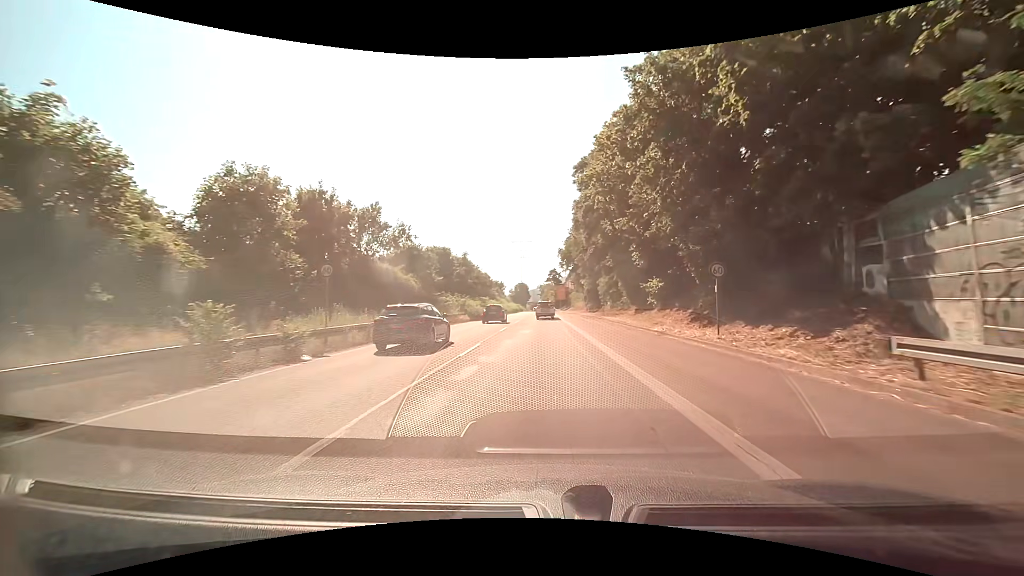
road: trunk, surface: asphalt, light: Day
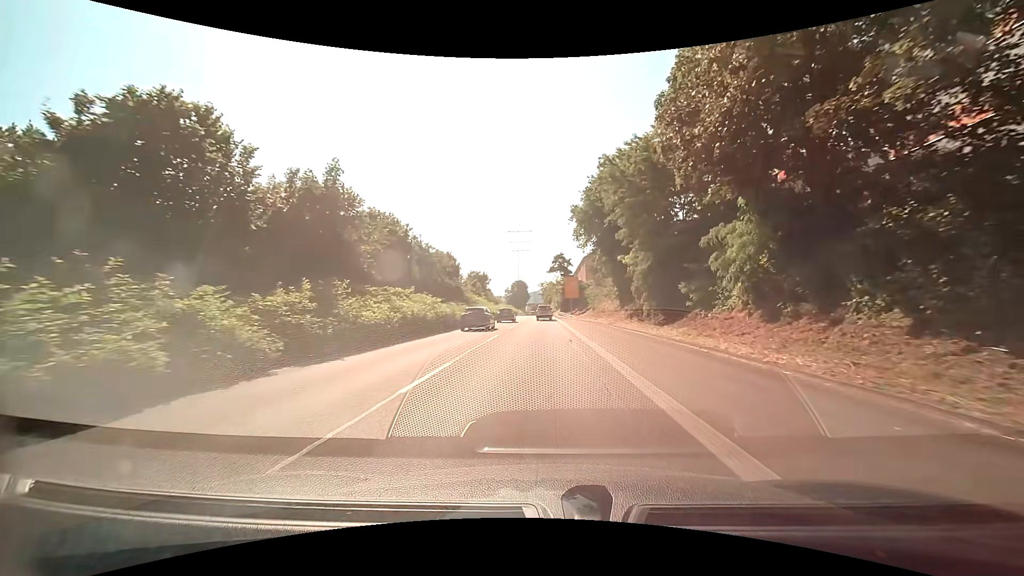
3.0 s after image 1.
(-0.3, +41.5) m; -1°
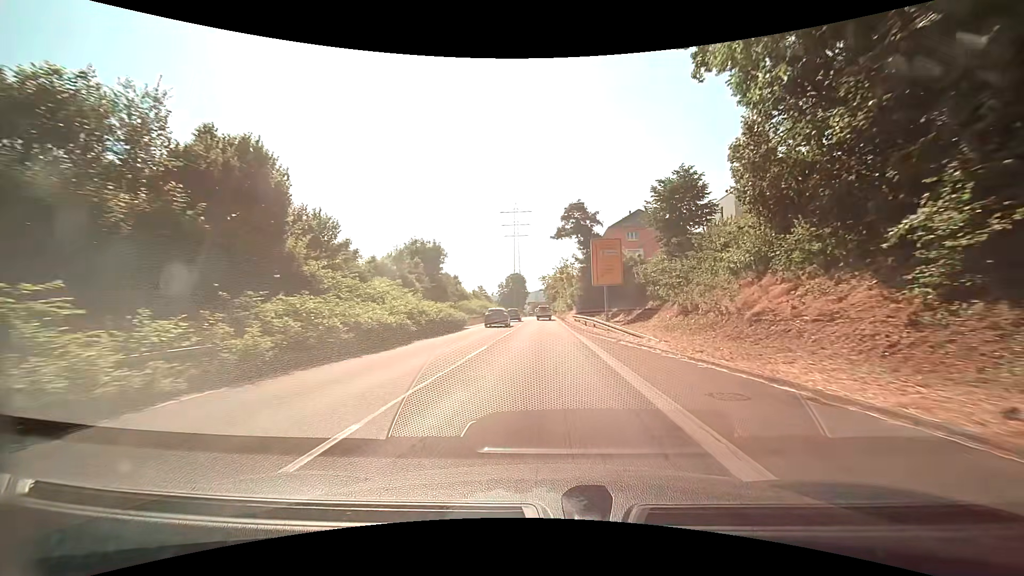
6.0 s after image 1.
(+0.3, +42.4) m; 0°
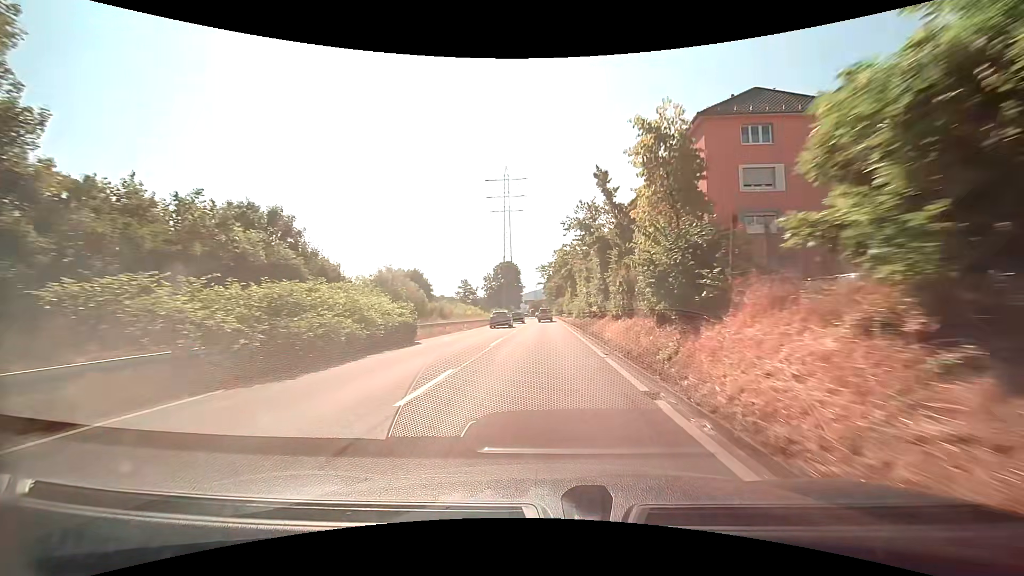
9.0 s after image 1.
(0.0, +43.1) m; 0°
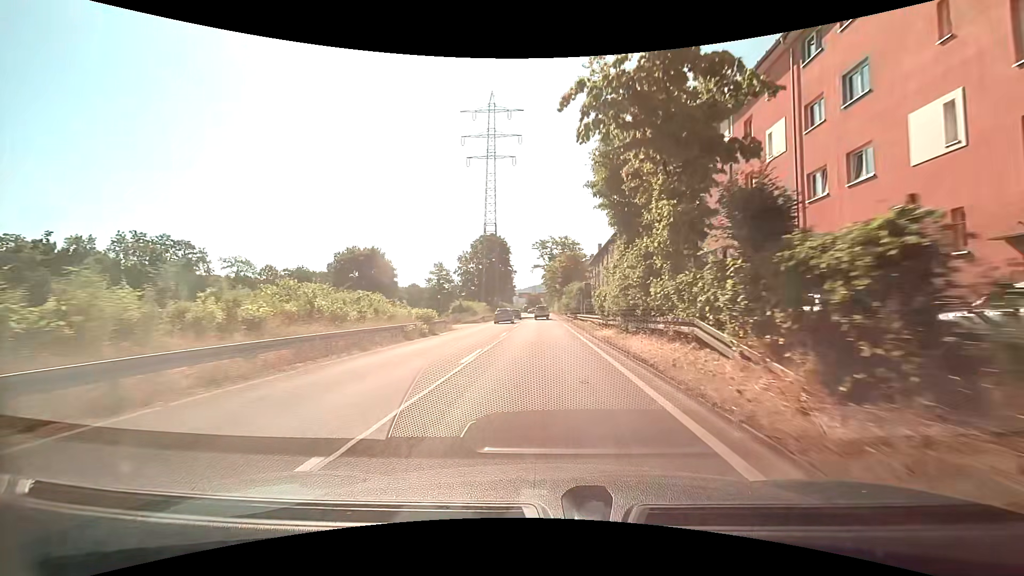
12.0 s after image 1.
(+0.1, +42.3) m; 0°
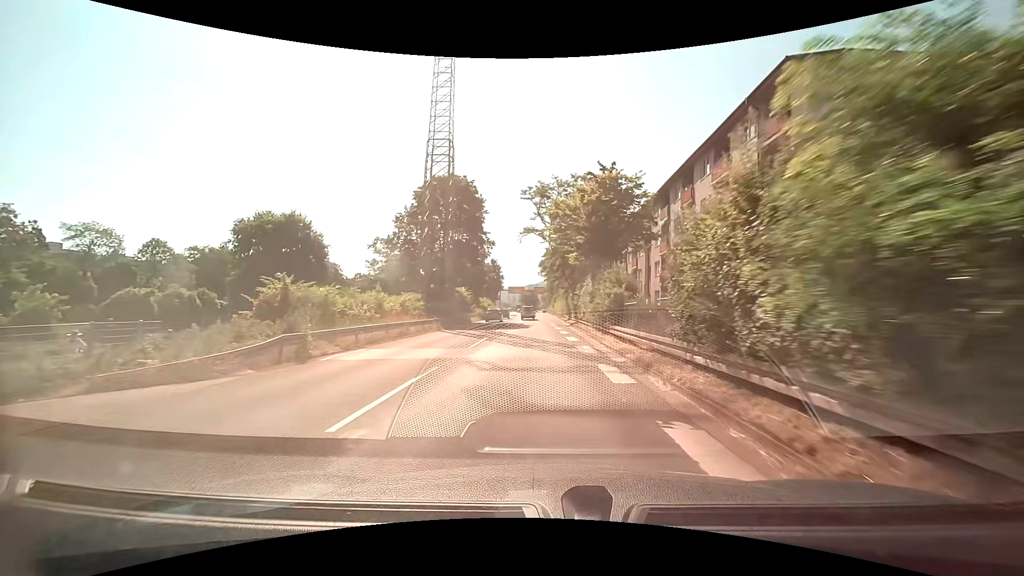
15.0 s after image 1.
(-0.1, +41.9) m; 0°
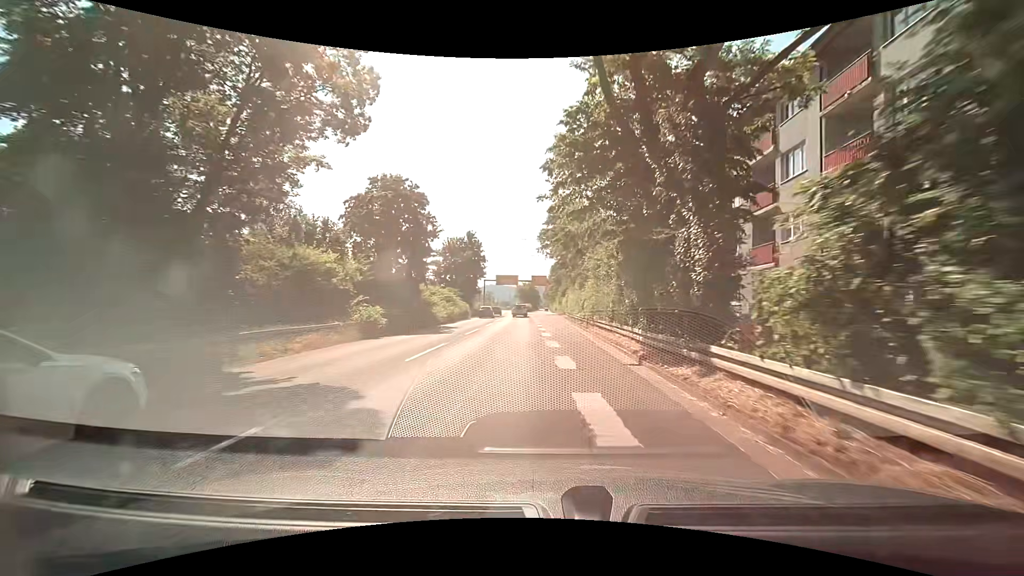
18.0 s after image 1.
(-0.1, +41.0) m; 0°
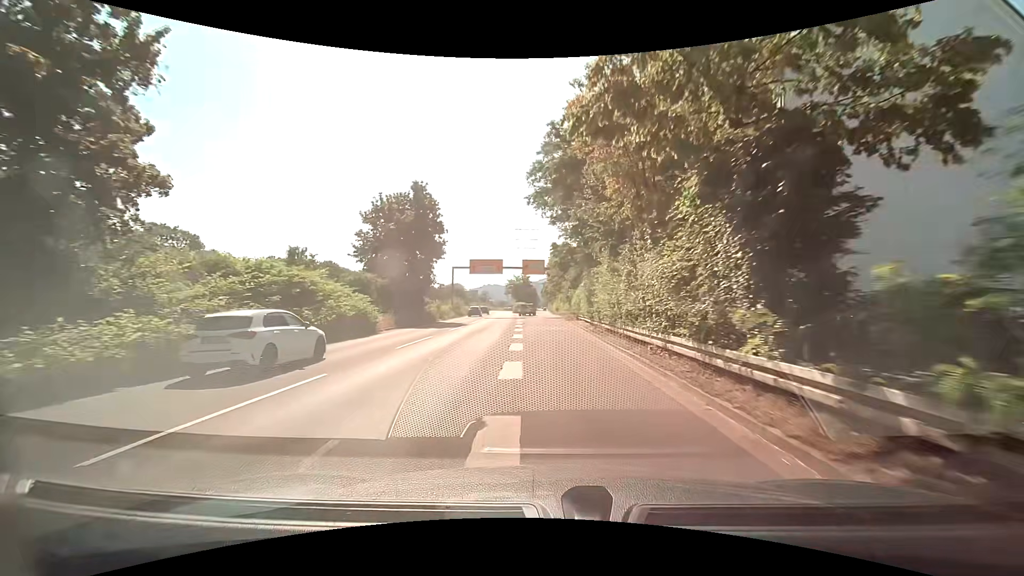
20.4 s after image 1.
(+0.2, +32.1) m; 0°
(0, +10) (0, +20) (0, +30) (0, +40) (0, +50) (0, +60) (0, +70) (0, +80) (0, +90) (0, +100) m
